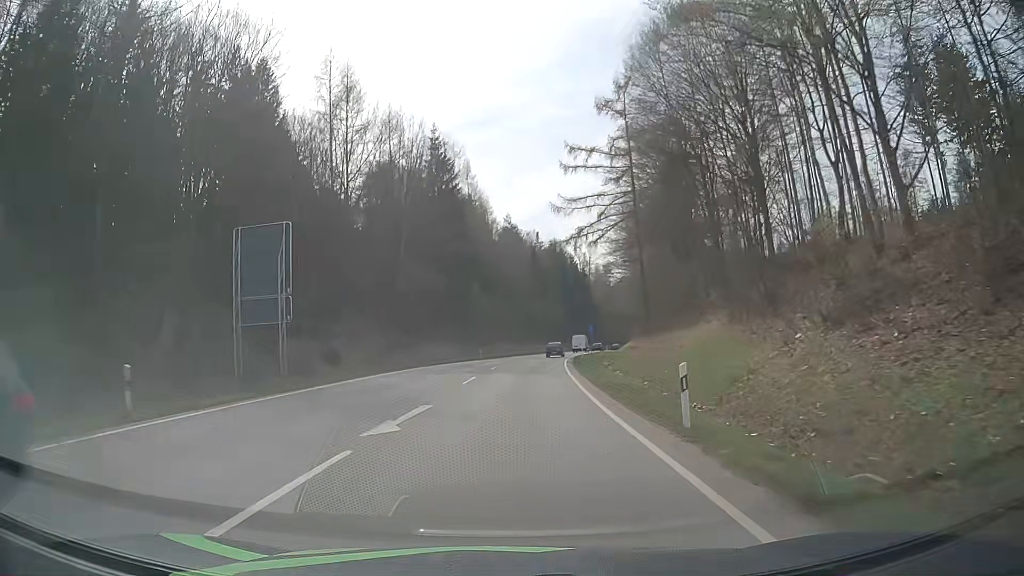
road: secondary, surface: asphalt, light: Day
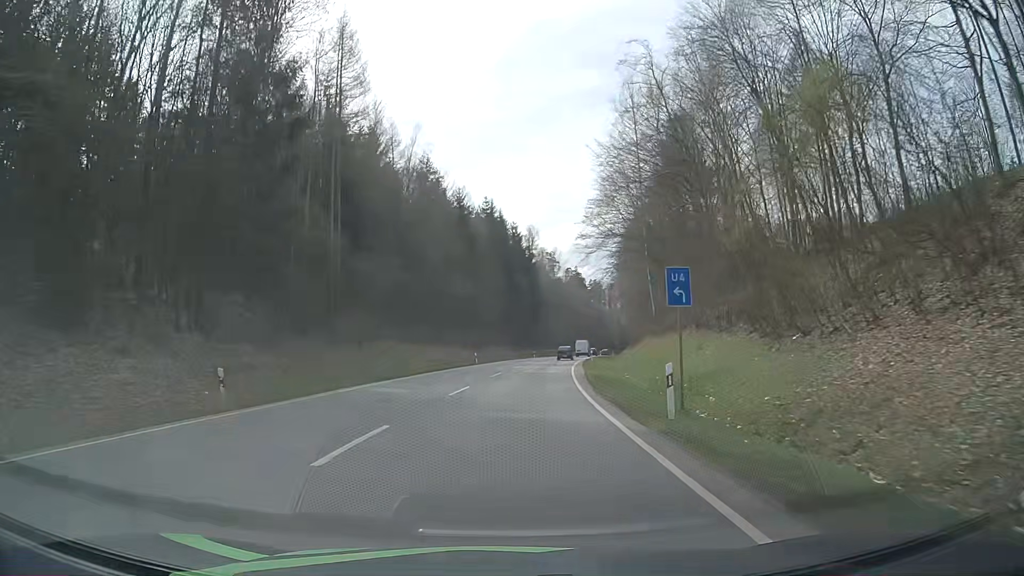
(+2.3, +51.4) m; +5°
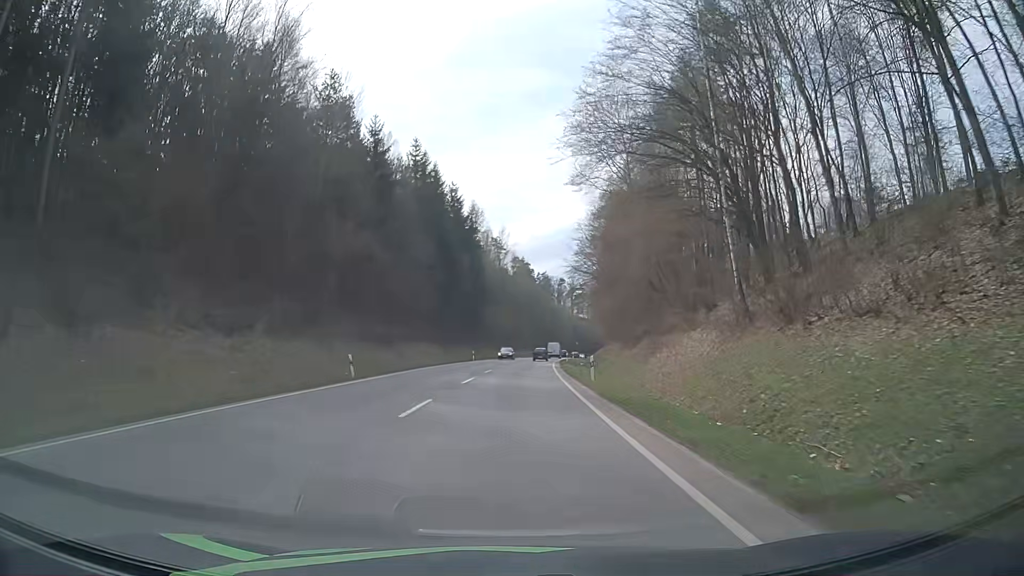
(+1.4, +31.2) m; +5°
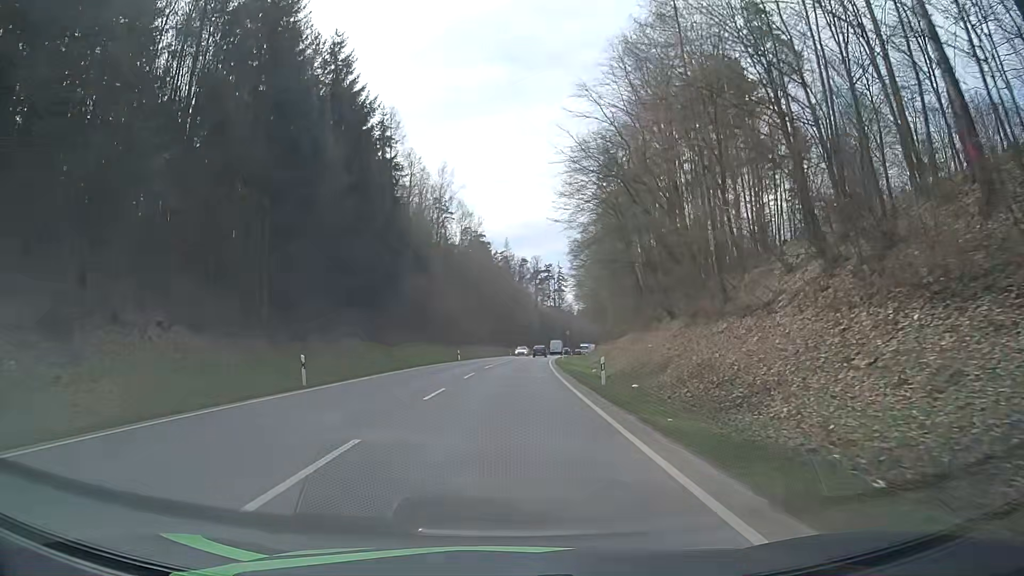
(+2.2, +52.2) m; +4°
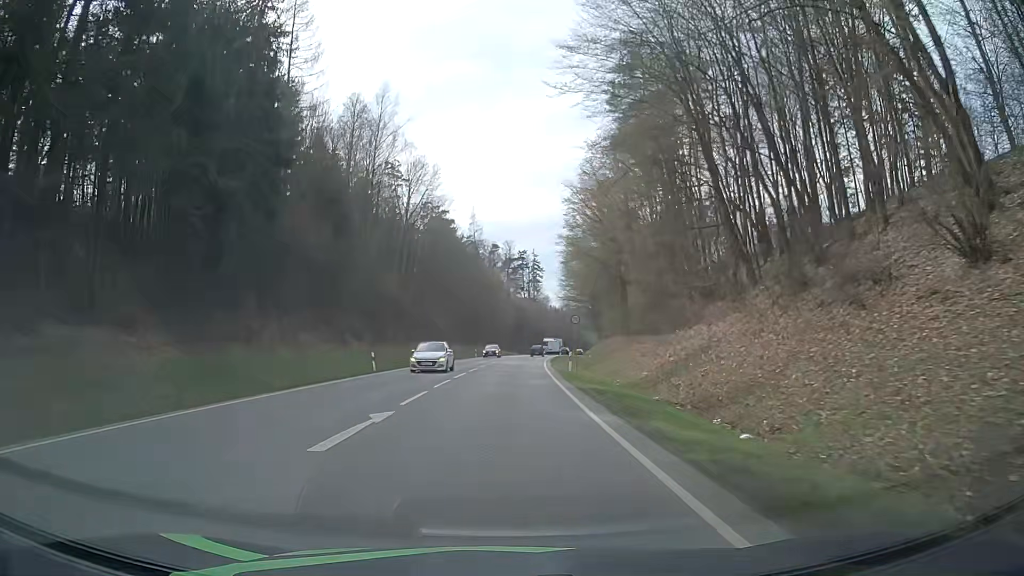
(+0.6, +31.4) m; +2°
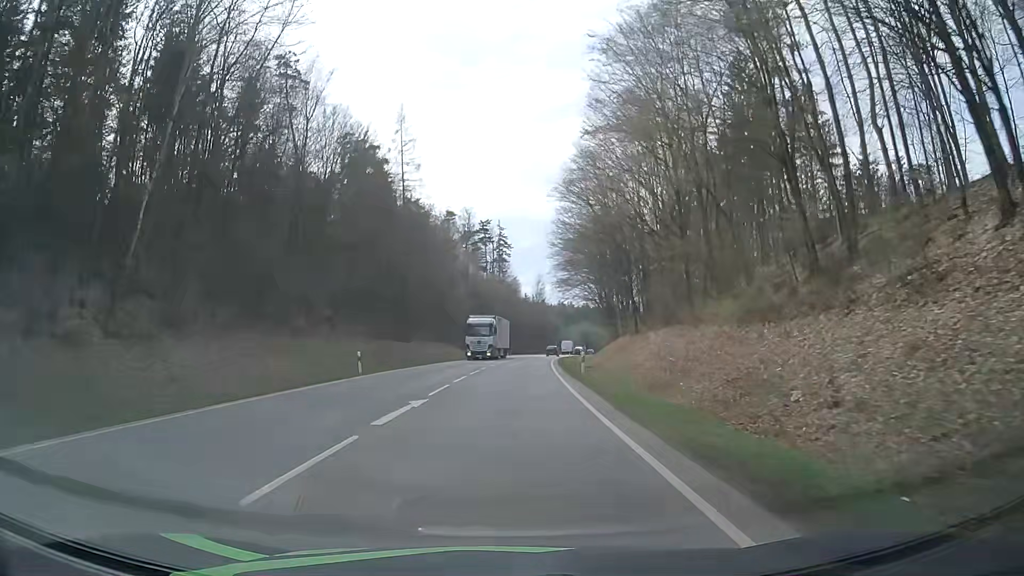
(+1.2, +51.4) m; +3°
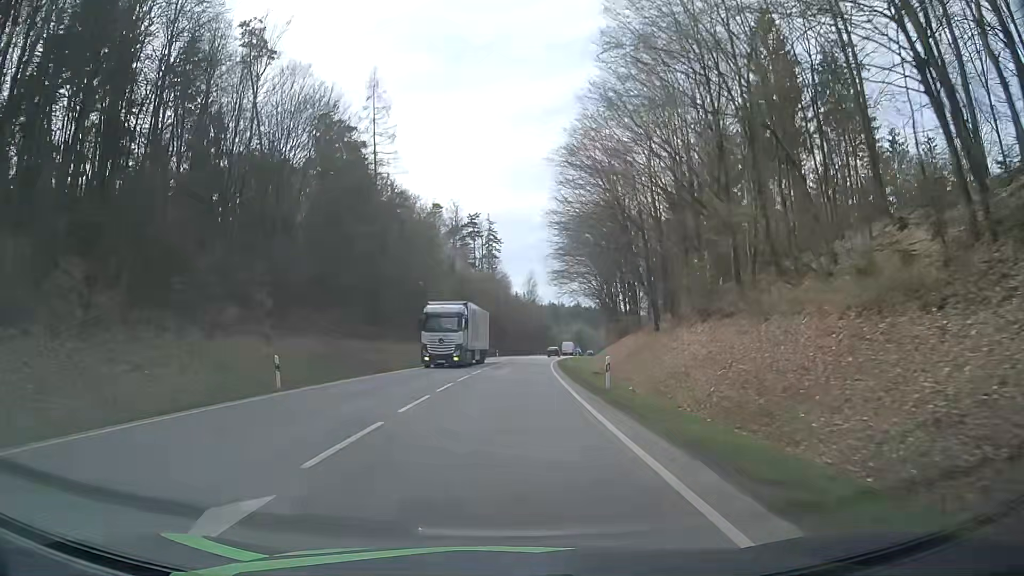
(0.0, +10.3) m; +1°
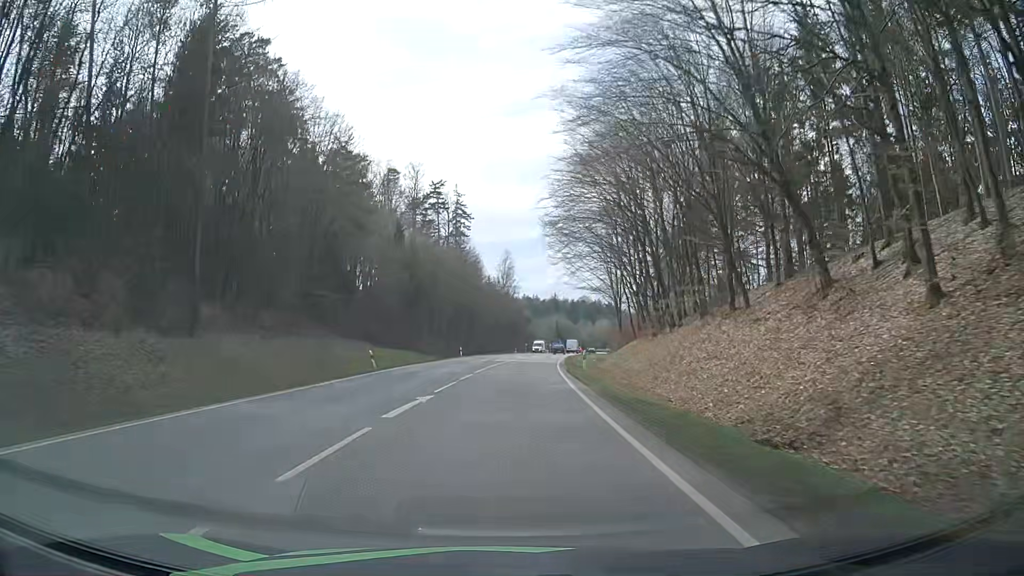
(+0.6, +30.8) m; +3°
